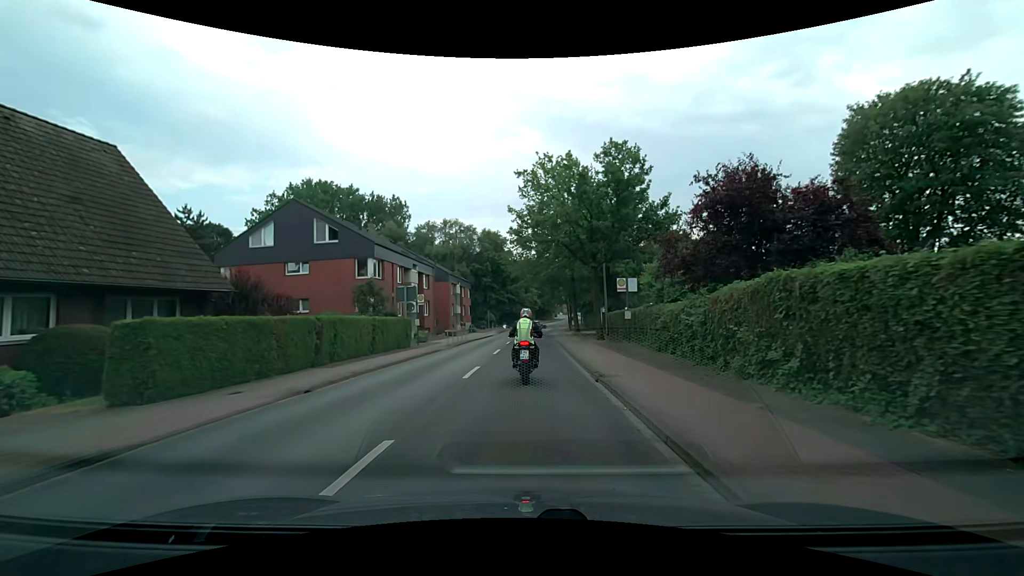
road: tertiary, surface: asphalt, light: Day
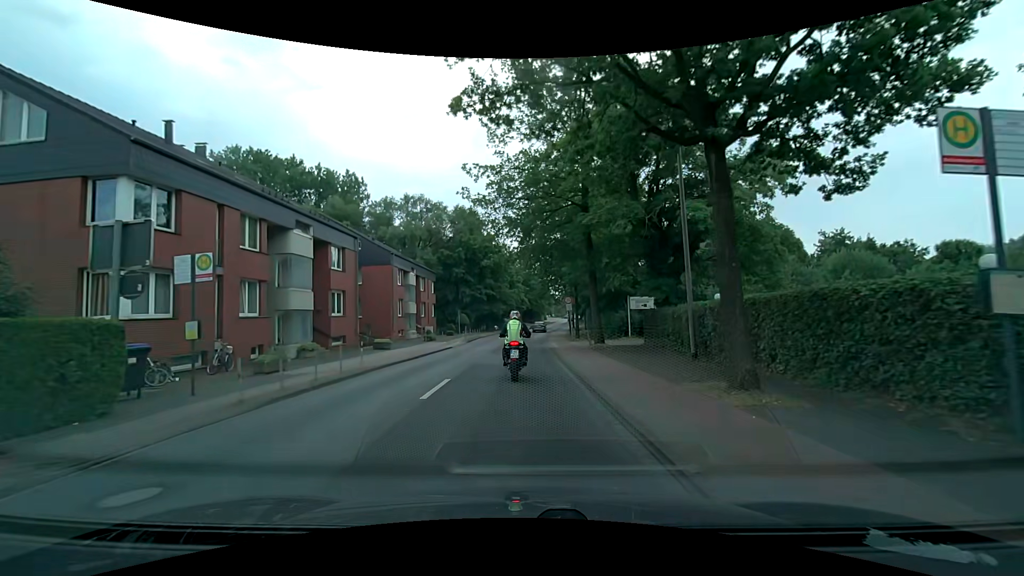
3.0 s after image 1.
(+0.6, +21.7) m; +2°
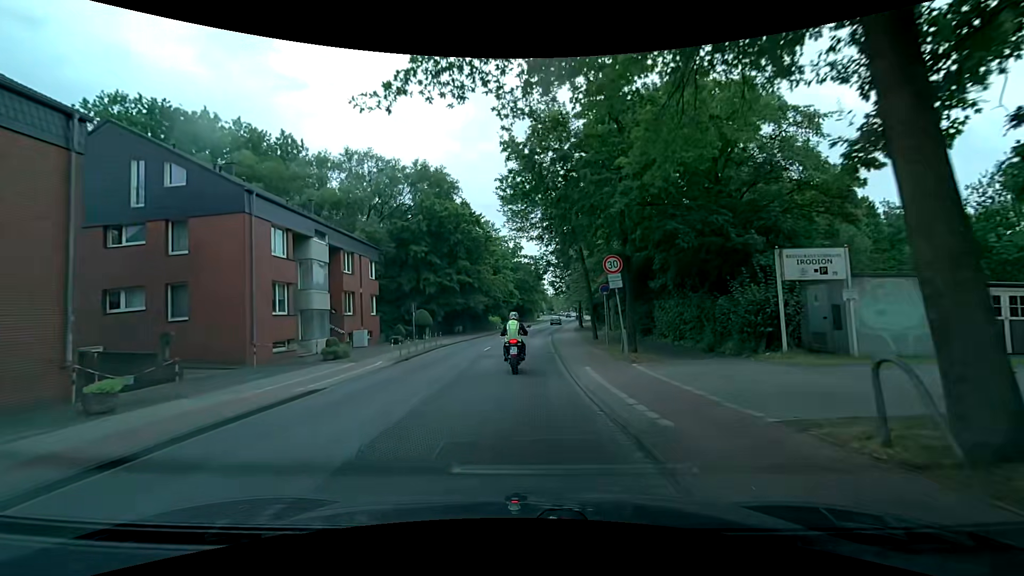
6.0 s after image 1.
(+0.1, +21.3) m; 0°
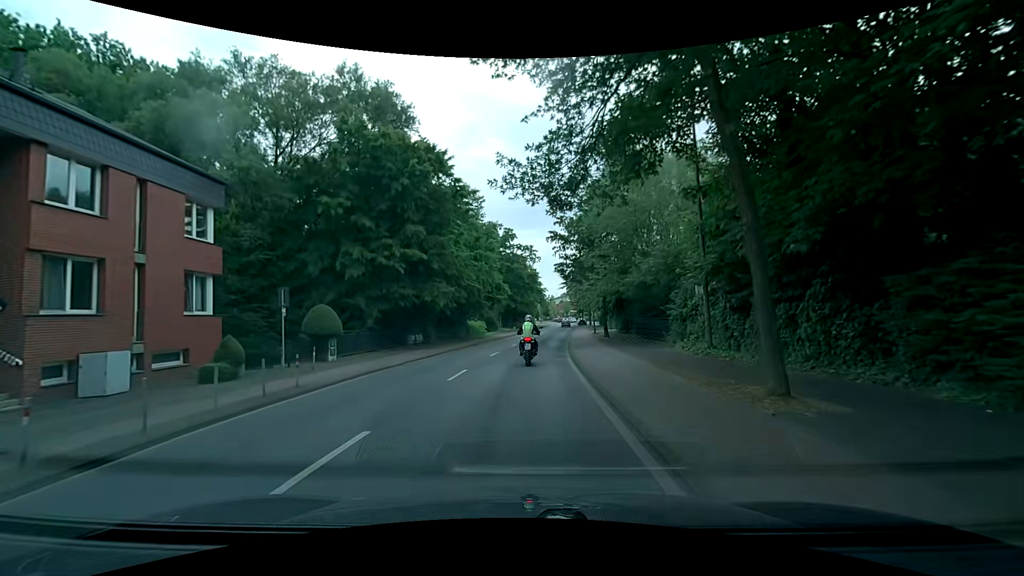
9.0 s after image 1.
(+0.4, +20.9) m; +2°
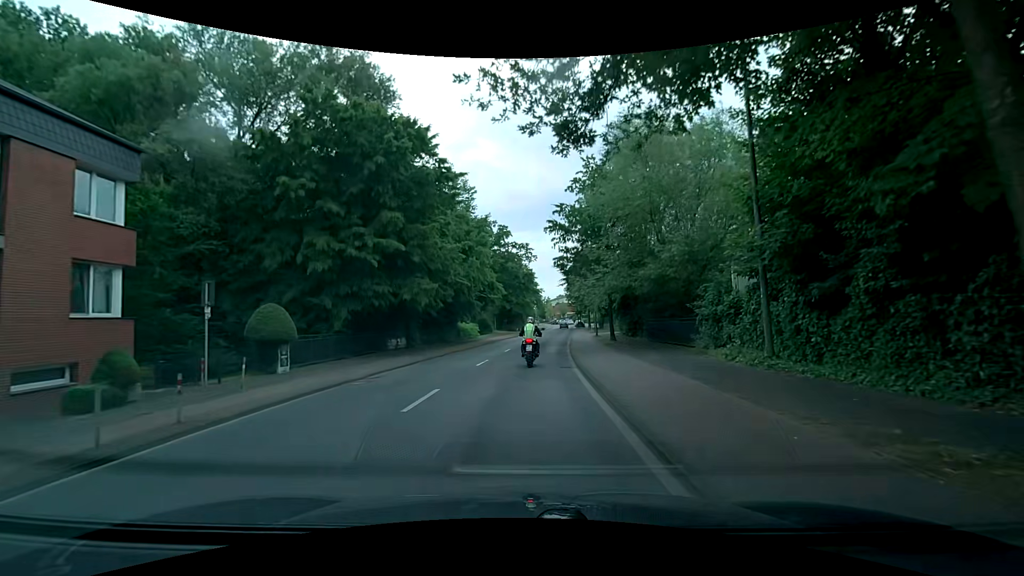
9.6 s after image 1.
(0.0, +4.3) m; +2°
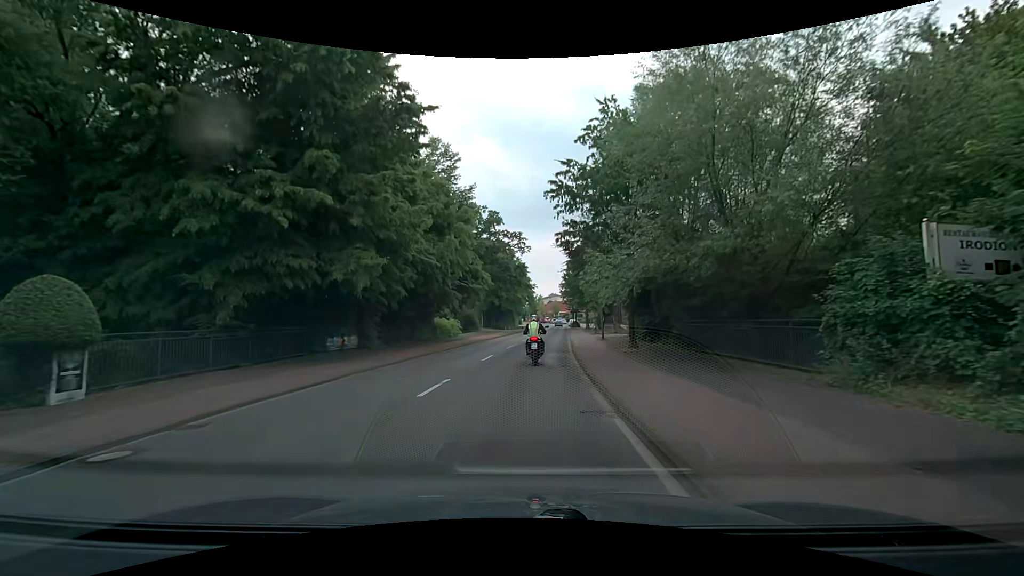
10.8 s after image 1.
(-0.2, +8.6) m; 0°
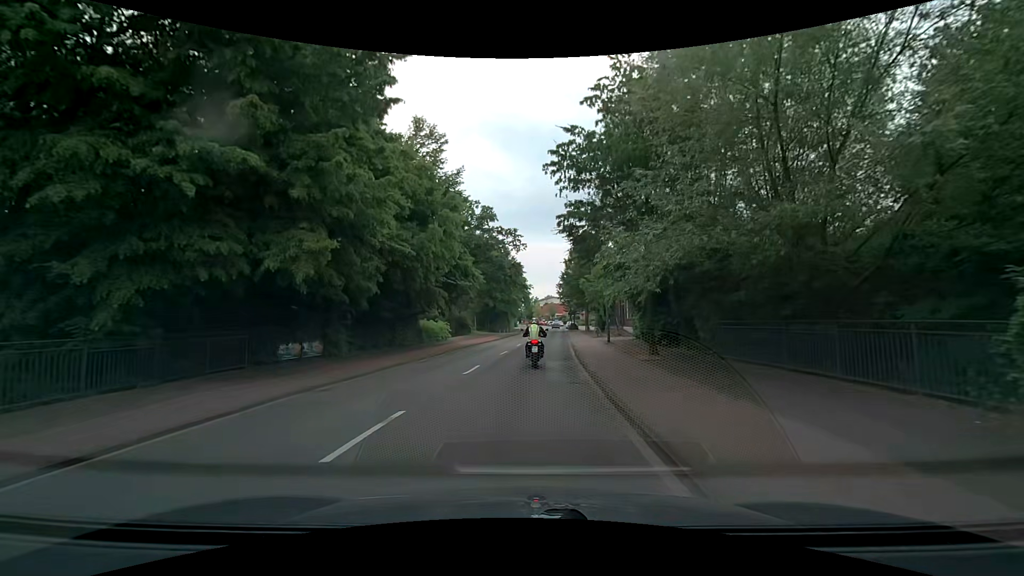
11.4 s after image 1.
(-0.1, +4.3) m; -1°
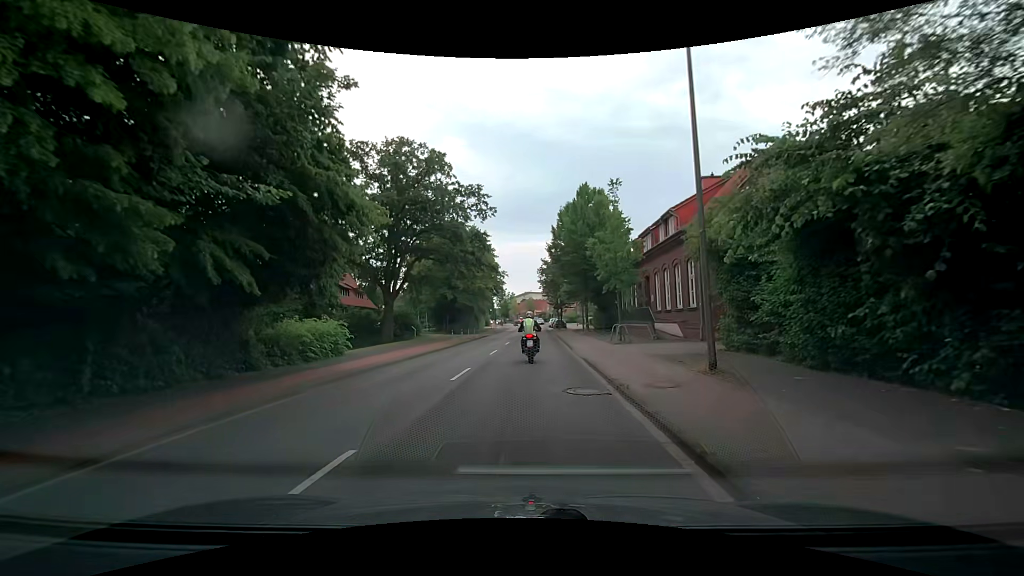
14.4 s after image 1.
(+0.7, +21.1) m; +2°
(0, +10) (0, +20) (+1, +30) (+2, +40) (+2, +50) (+3, +60) (+3, +70) (+4, +80) (+4, +90) (+4, +100) m
